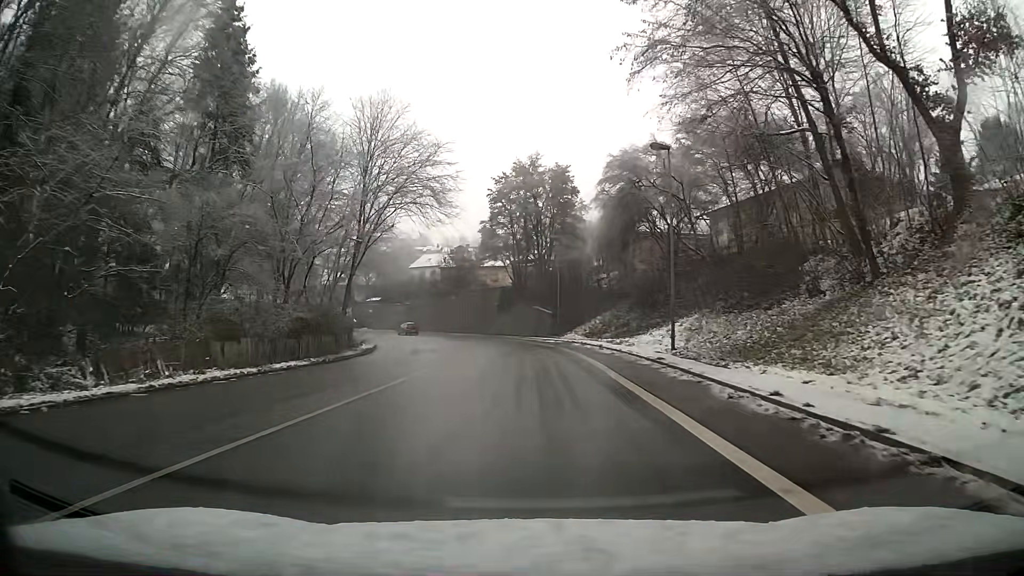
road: primary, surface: asphalt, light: Day
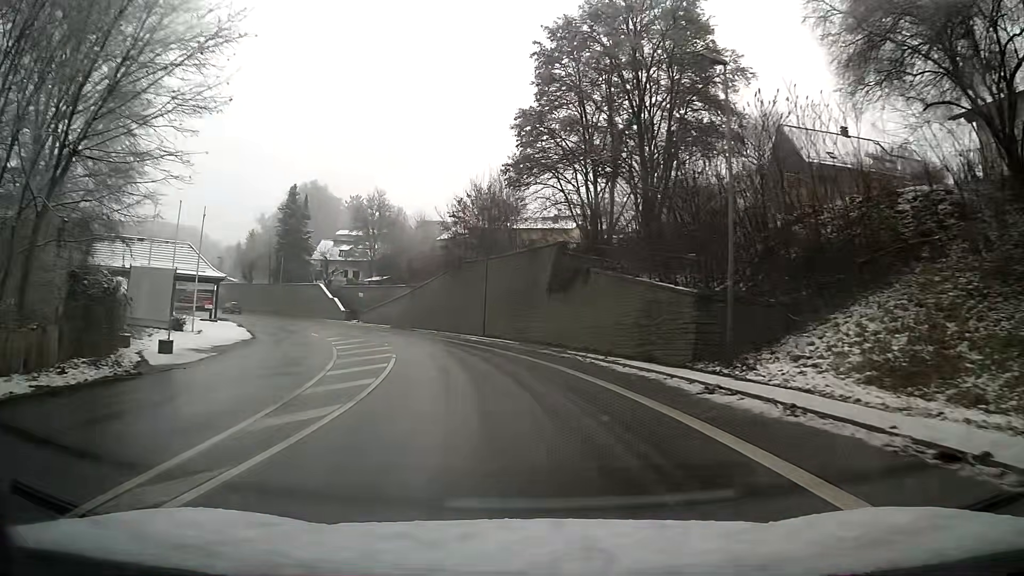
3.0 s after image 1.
(-1.3, +37.6) m; -7°
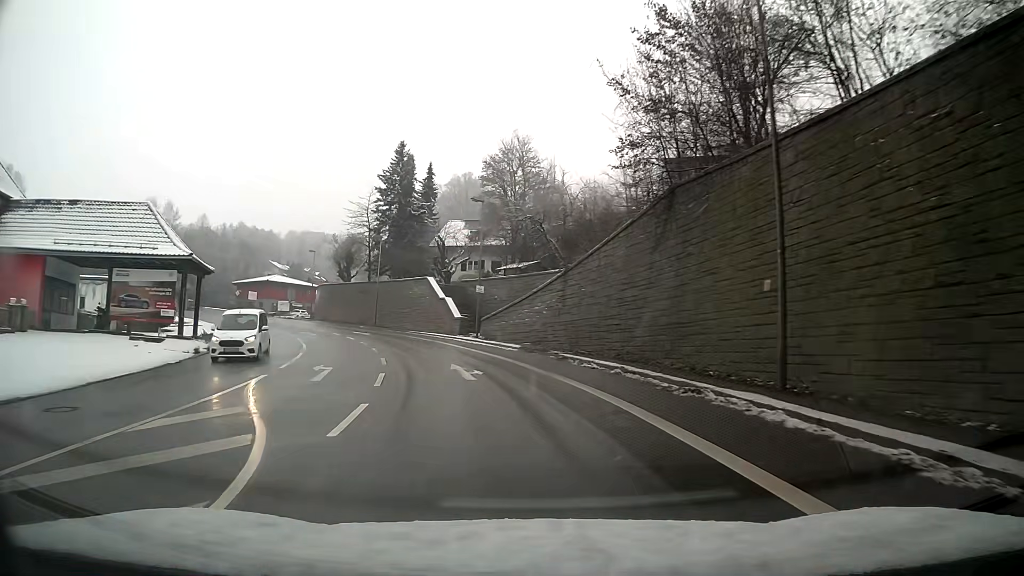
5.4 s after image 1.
(-4.1, +30.0) m; -16°
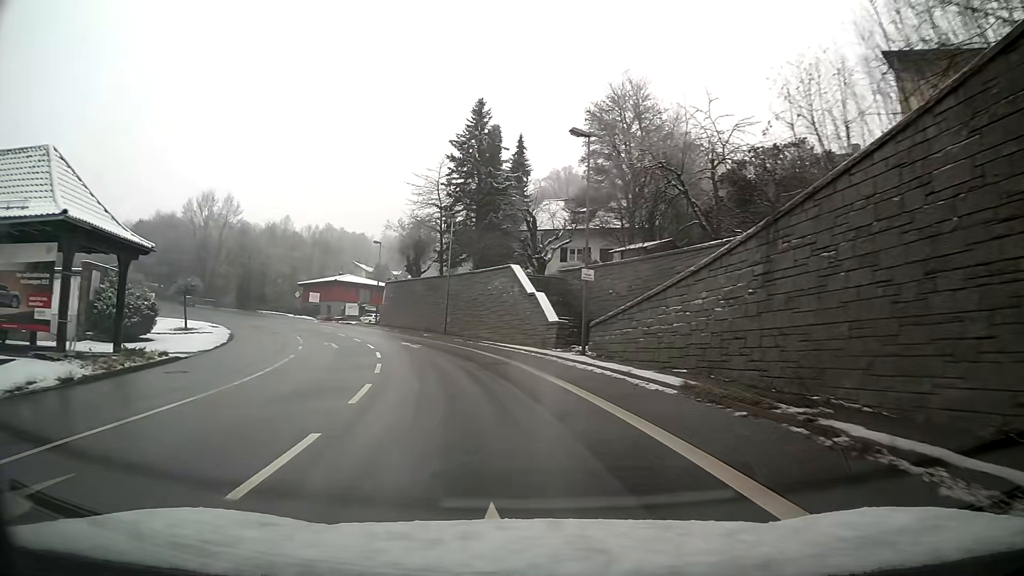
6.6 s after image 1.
(-1.2, +15.2) m; -9°
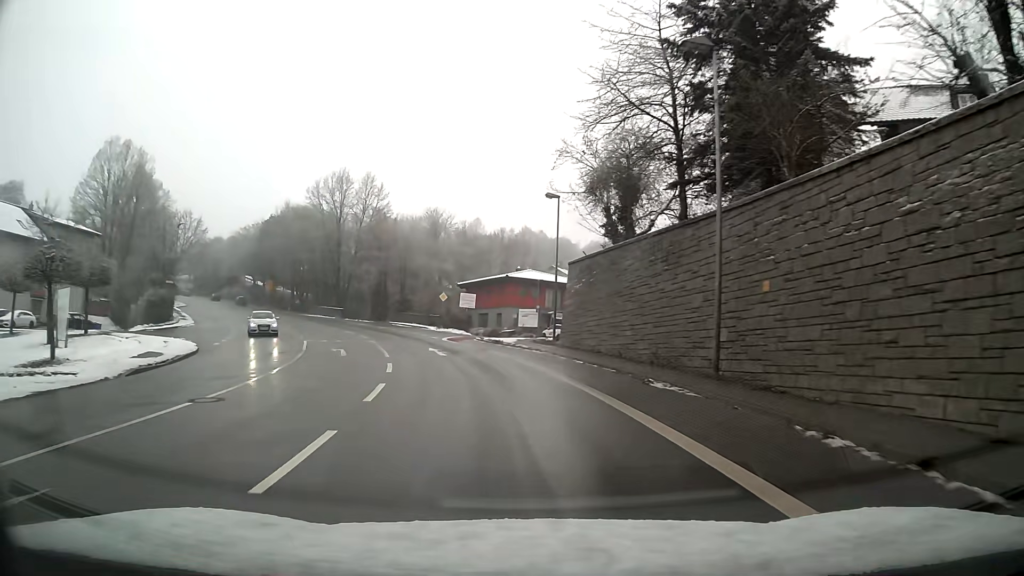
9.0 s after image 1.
(-4.8, +29.9) m; -18°
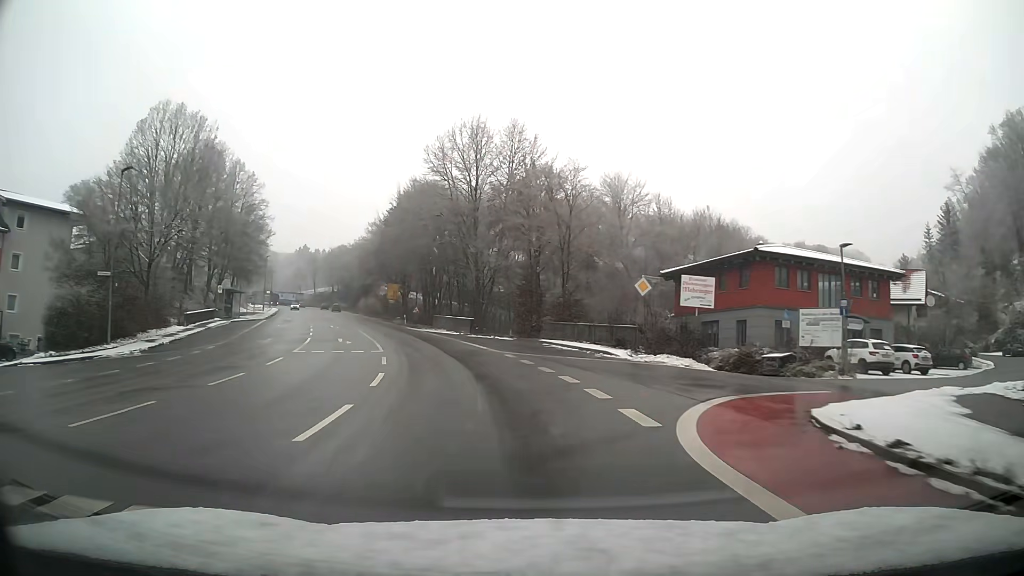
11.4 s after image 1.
(-4.1, +30.0) m; -15°
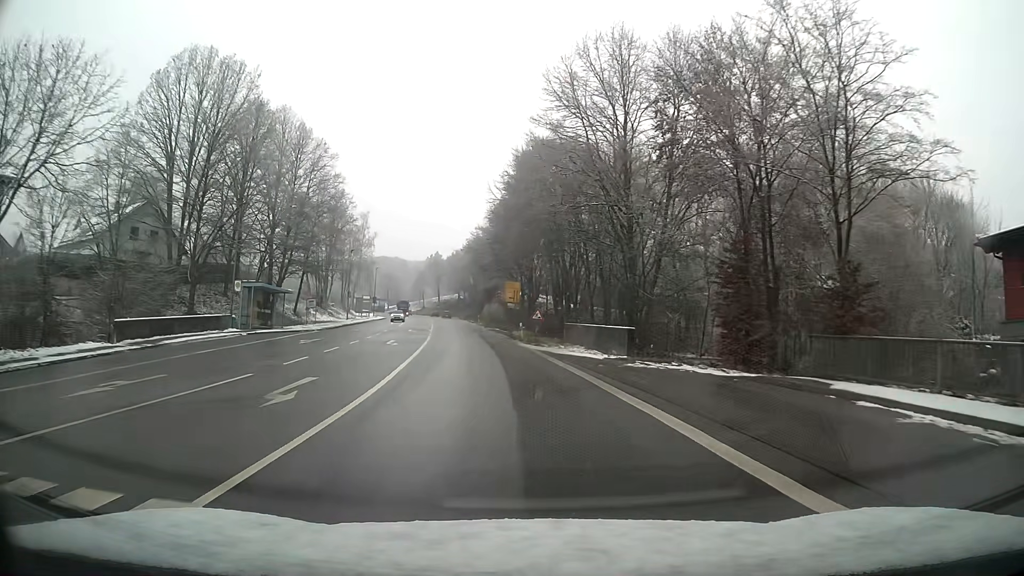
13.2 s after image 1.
(-2.6, +22.5) m; -13°
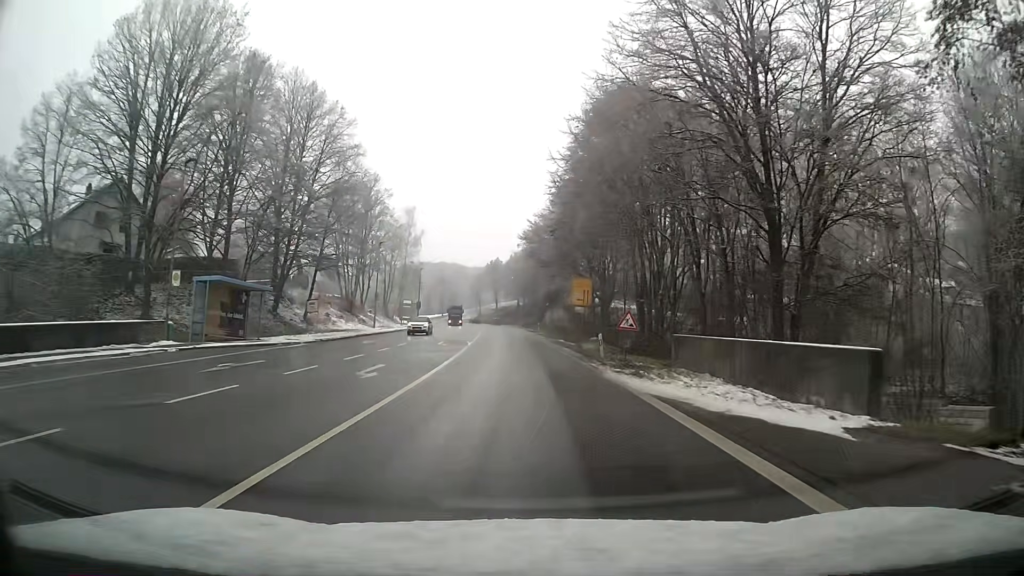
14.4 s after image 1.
(-0.6, +15.1) m; -4°
